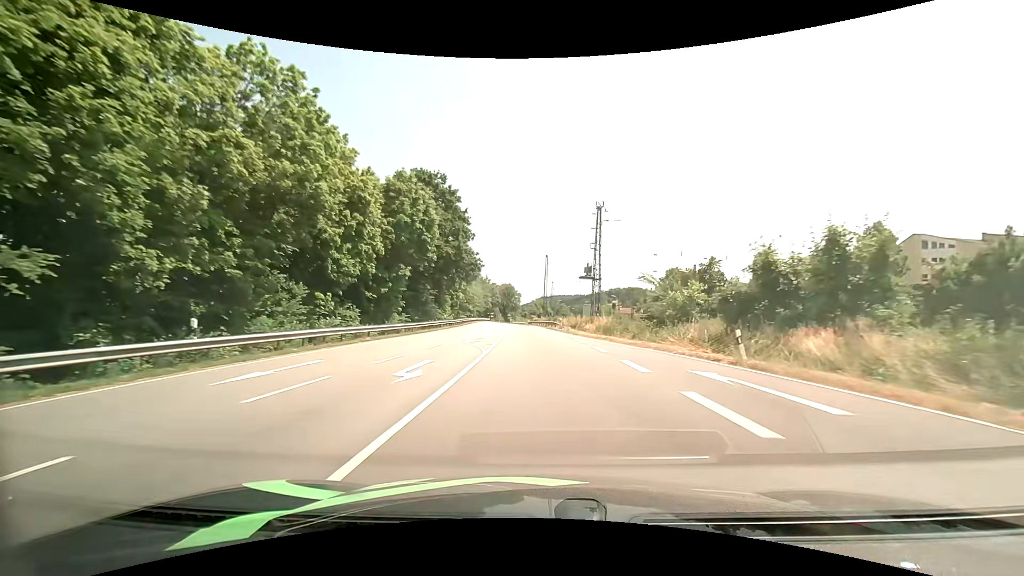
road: primary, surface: asphalt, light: Day
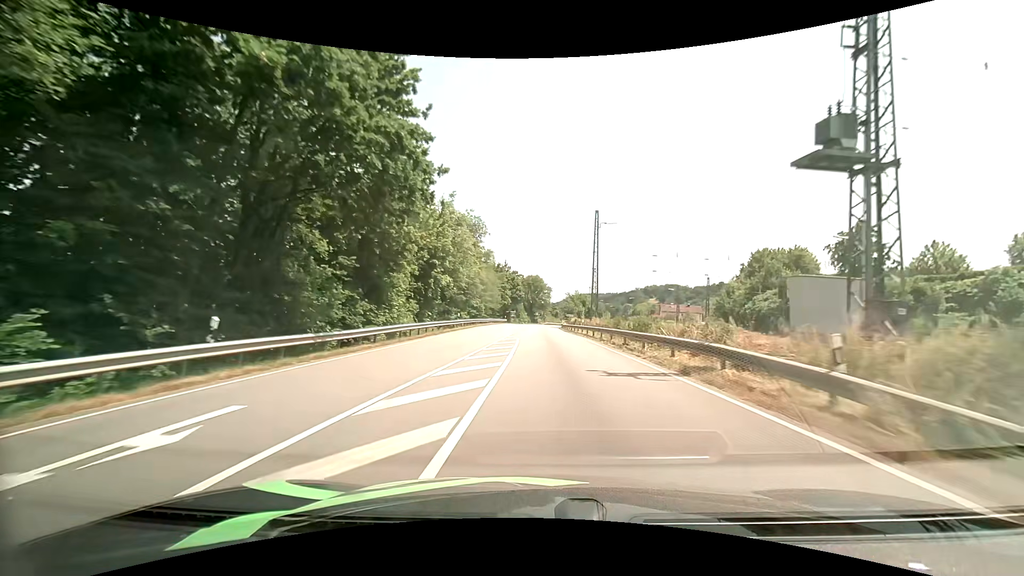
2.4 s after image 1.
(-1.4, +40.7) m; -3°
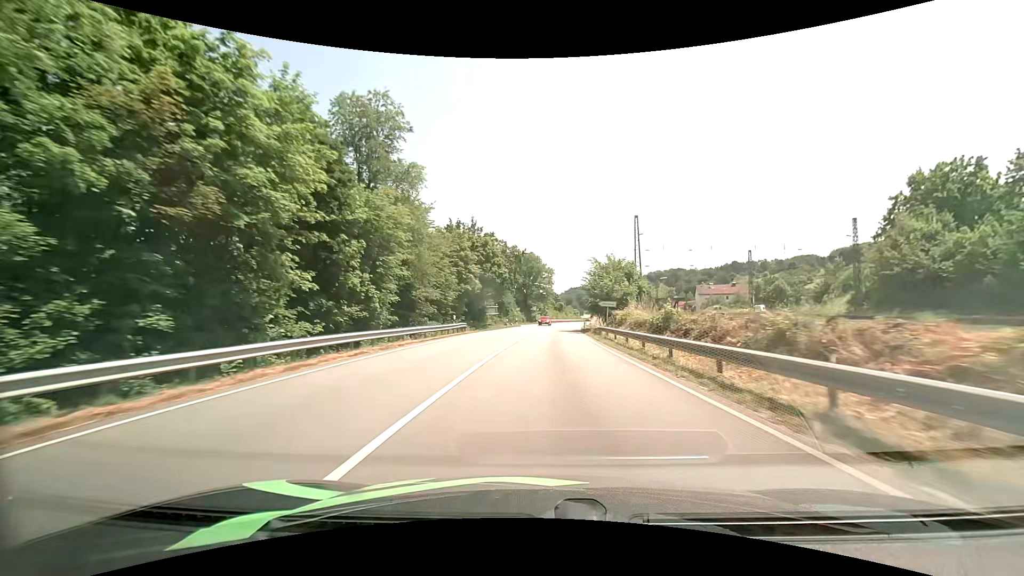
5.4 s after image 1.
(+0.1, +53.0) m; 0°
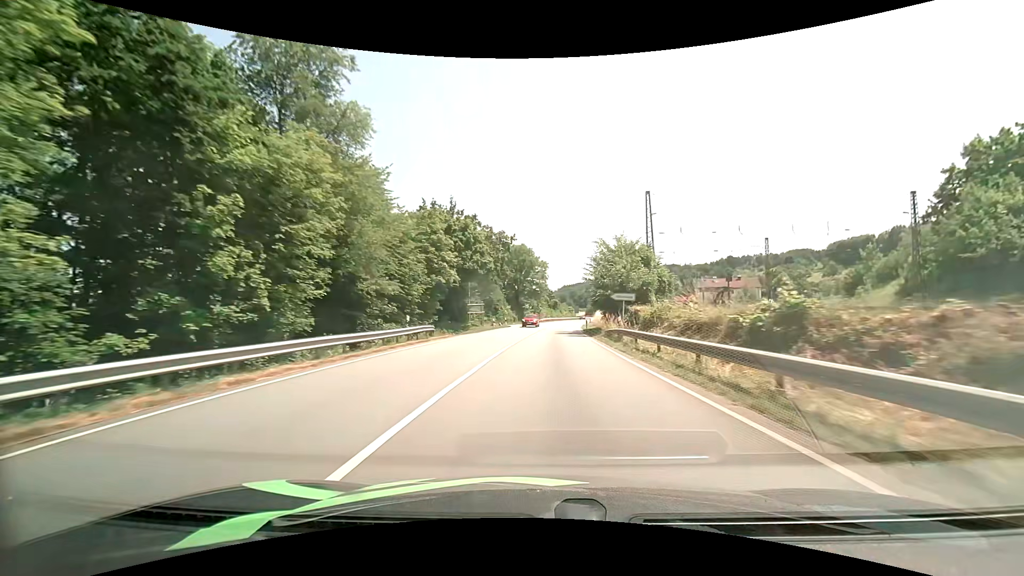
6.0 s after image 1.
(+0.1, +10.9) m; +1°
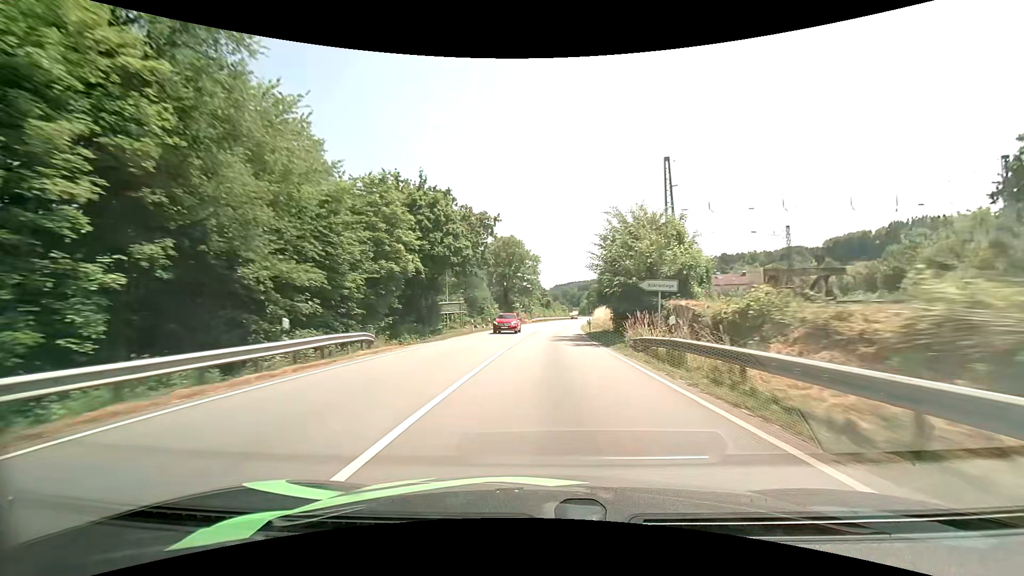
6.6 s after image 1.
(+0.1, +11.0) m; +1°
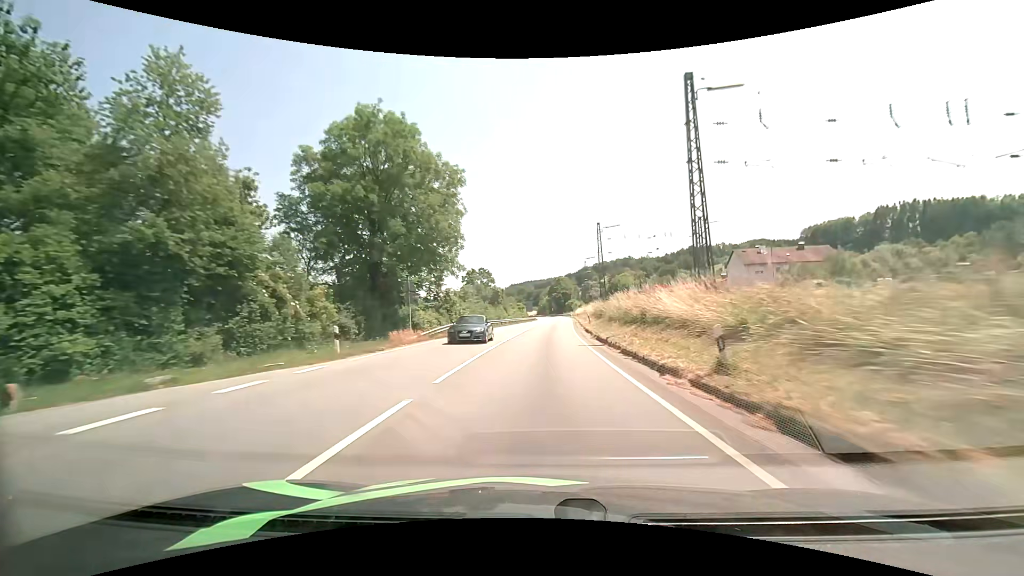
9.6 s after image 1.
(+2.5, +57.5) m; +5°
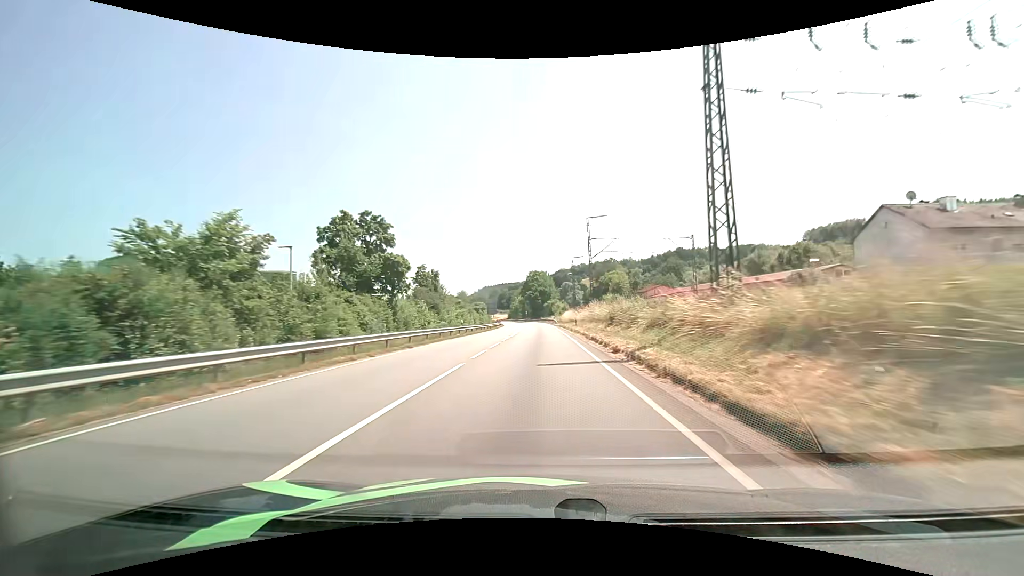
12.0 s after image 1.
(+1.3, +48.3) m; +3°
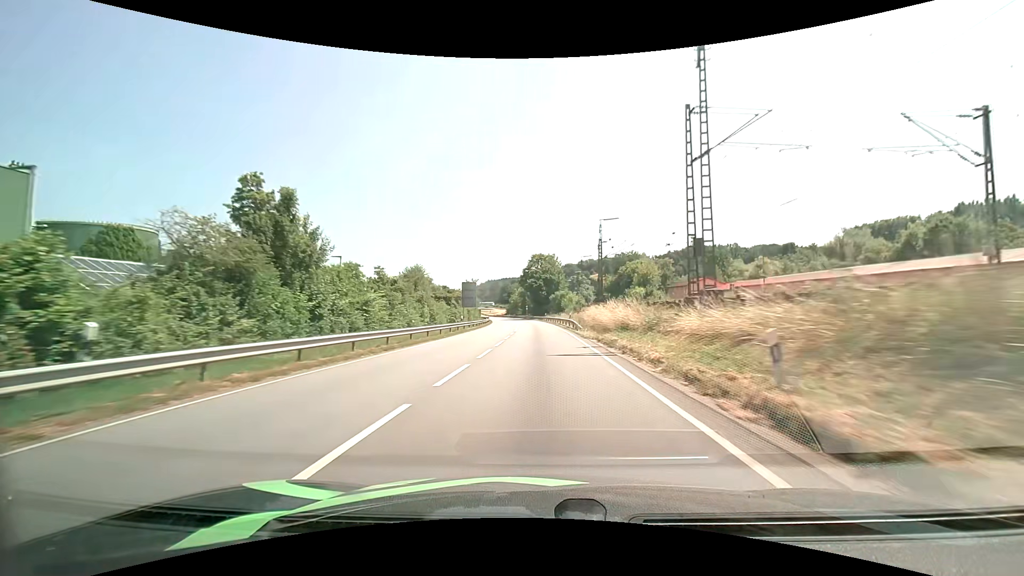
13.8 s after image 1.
(+0.1, +37.0) m; 0°
(0, +10) (0, +20) (0, +30) (-1, +40) (-1, +50) (-1, +60) (-2, +70) (-3, +80) (-3, +90) (-4, +100) m
